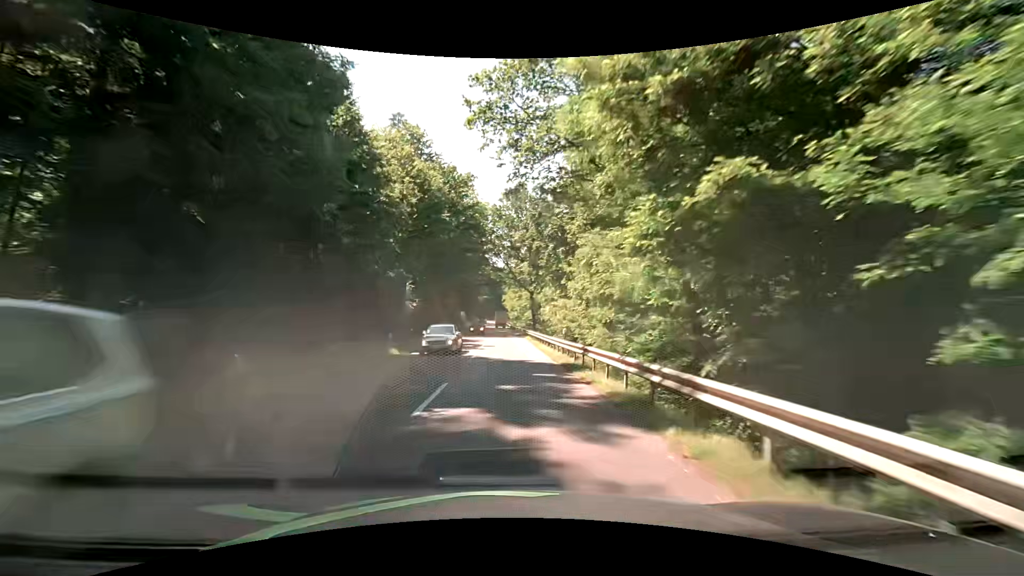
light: Day
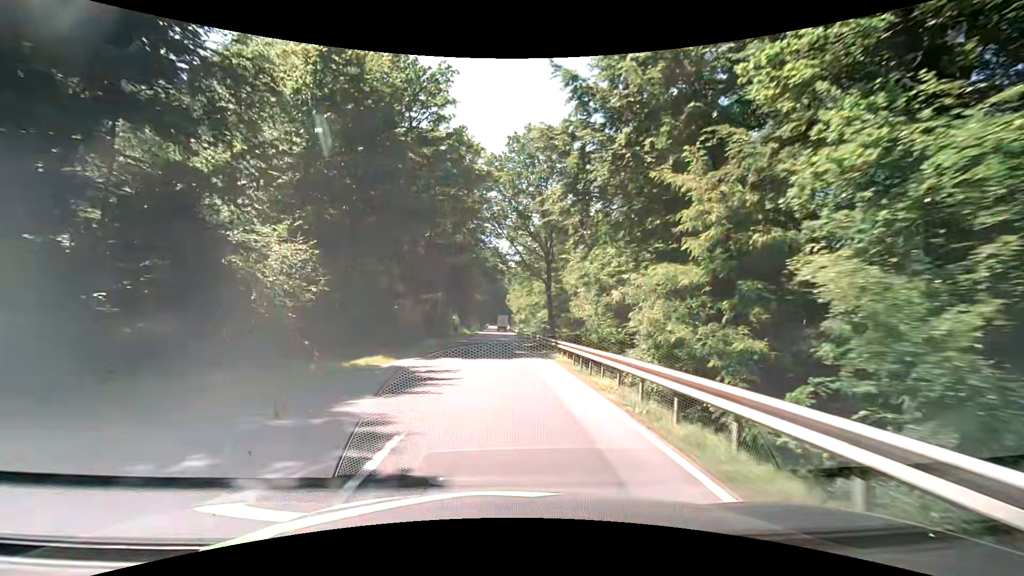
(-0.2, +27.2) m; -1°
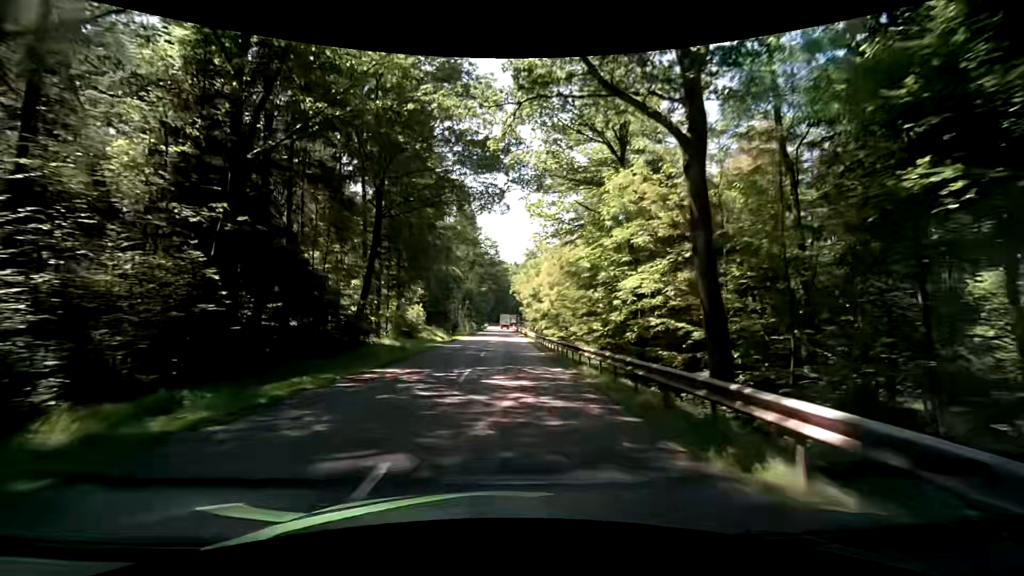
(-0.2, +45.3) m; 0°
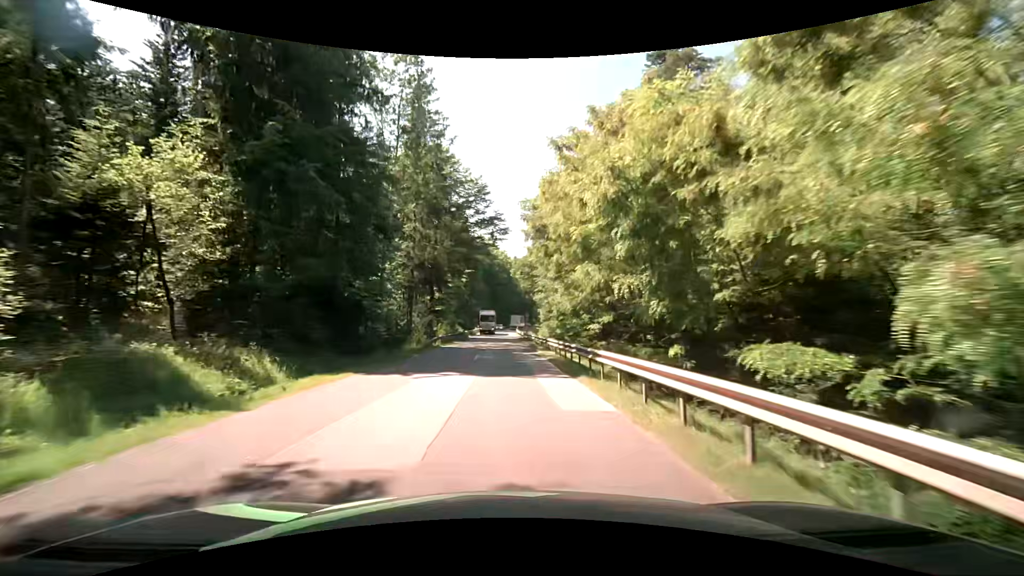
(-0.3, +45.5) m; -1°
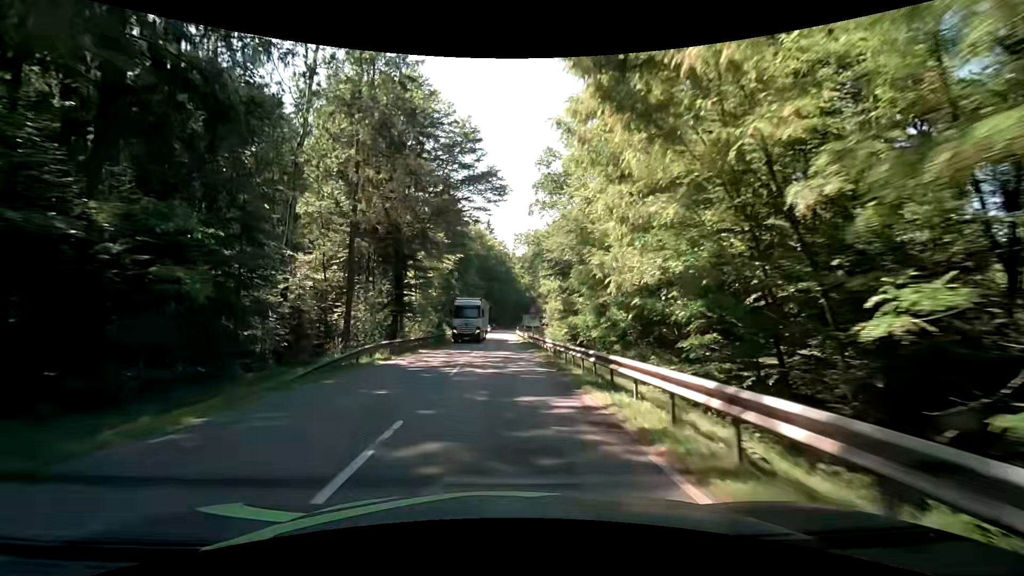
(+0.3, +18.2) m; +2°
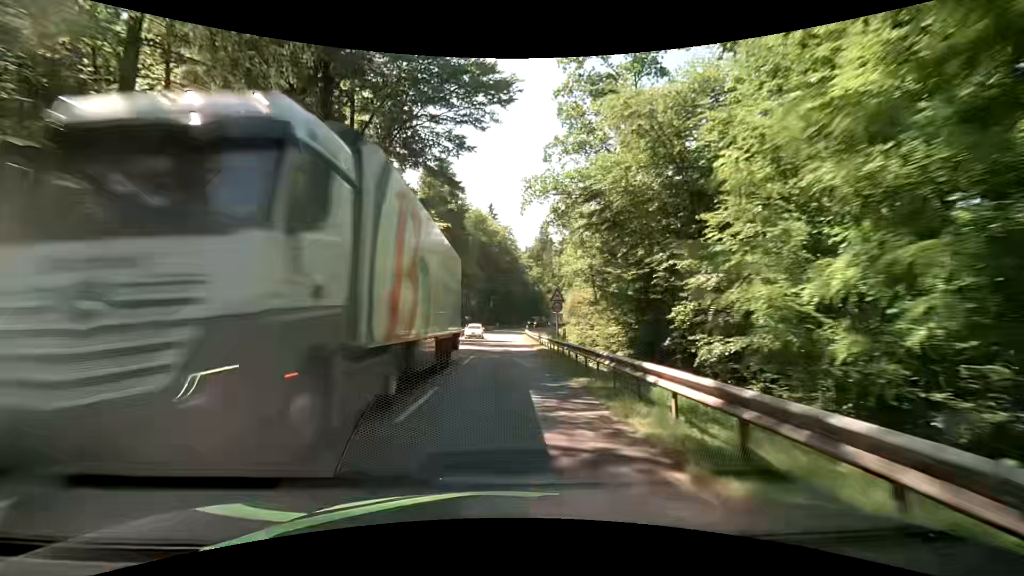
(-0.2, +18.2) m; 0°
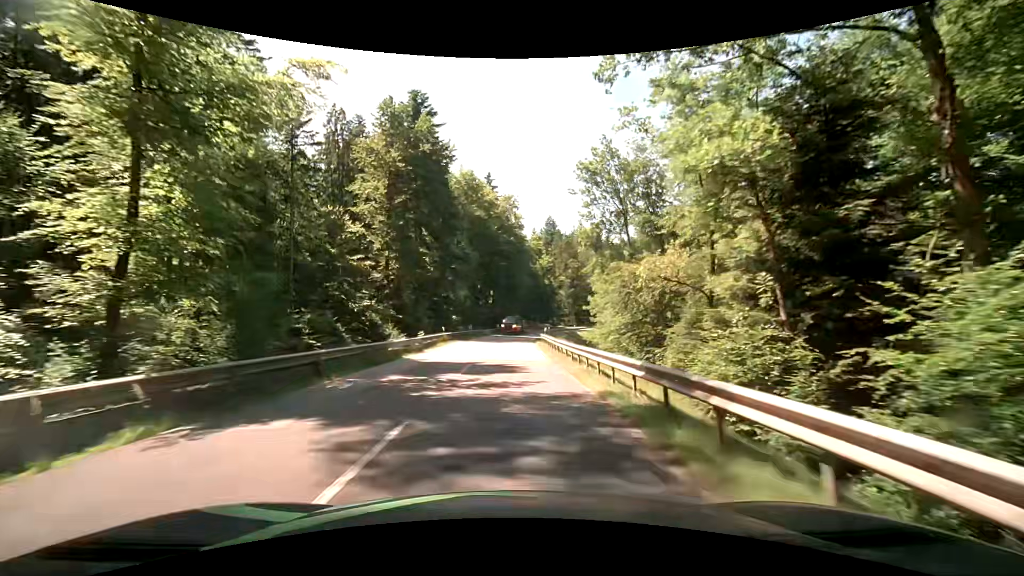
(-0.7, +27.3) m; -1°
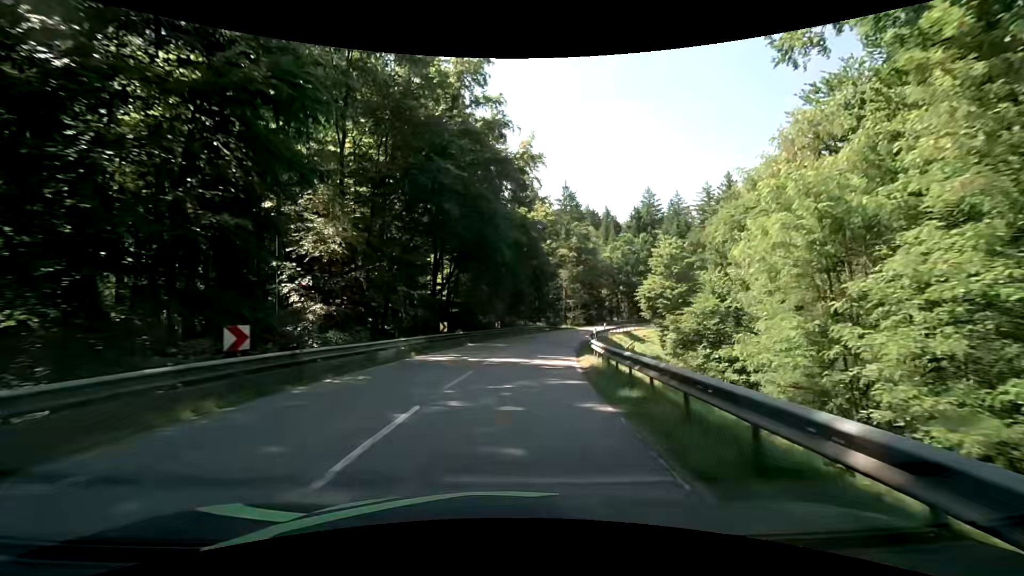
(+0.6, +45.5) m; +2°
(0, +10) (+1, +20) (+2, +30) (+4, +40) (+6, +49) (+10, +59) (+14, +68) (+19, +76) (+25, +84) (+32, +92) m
